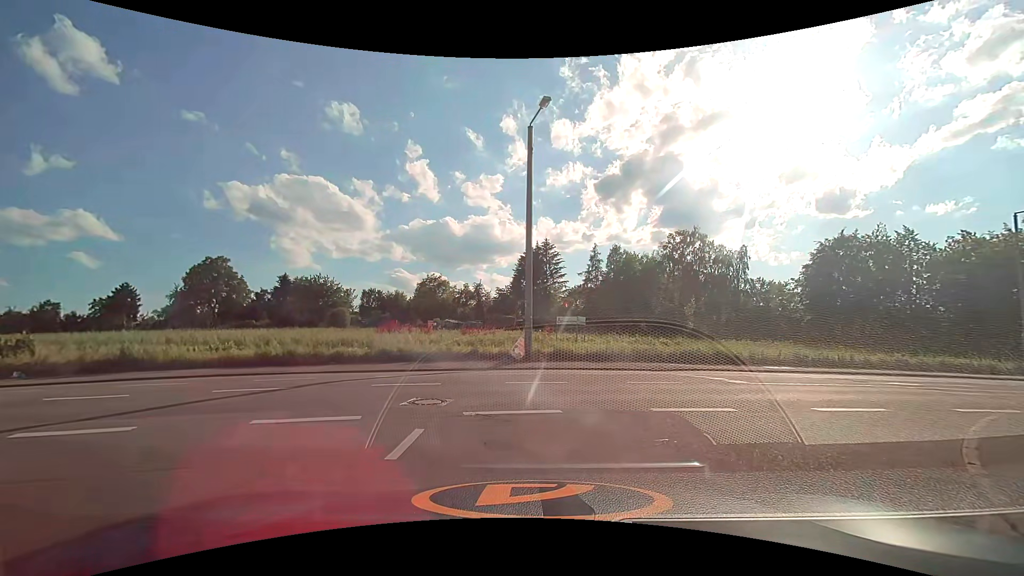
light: Day
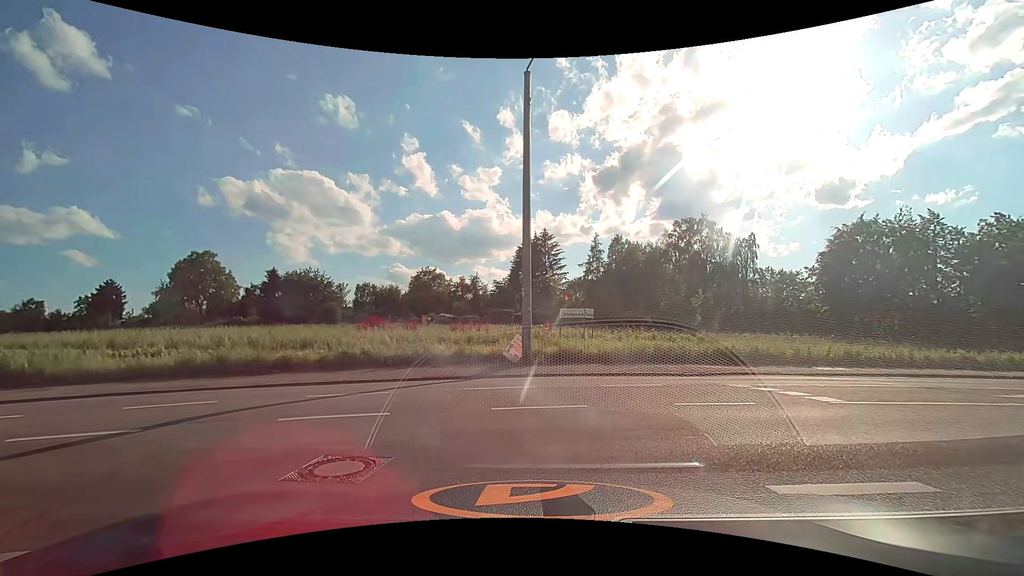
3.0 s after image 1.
(0.0, +4.0) m; +1°
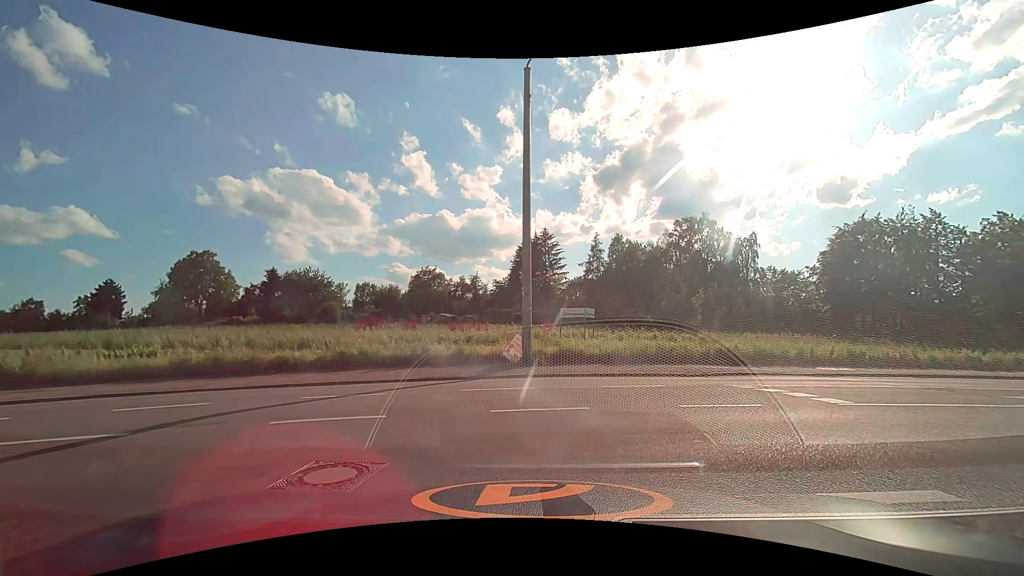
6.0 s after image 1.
(0.0, +0.3) m; 0°
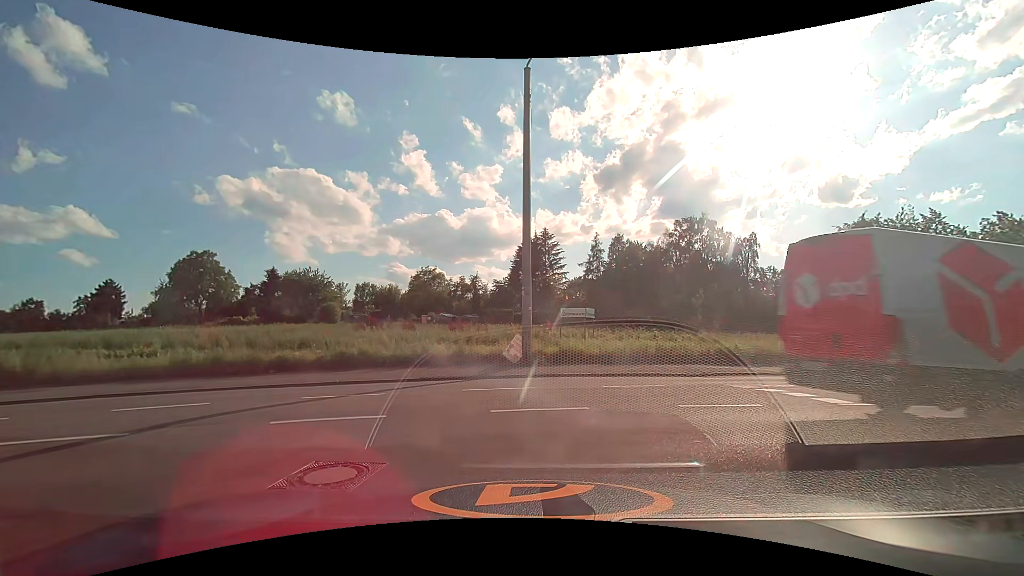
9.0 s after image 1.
(0.0, 0.0) m; 0°
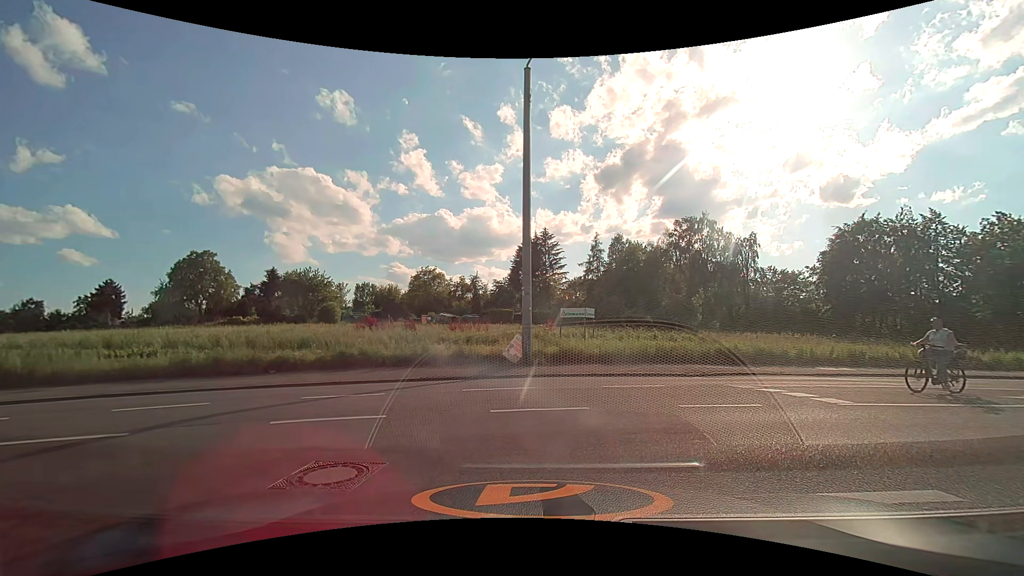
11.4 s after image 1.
(0.0, 0.0) m; 0°
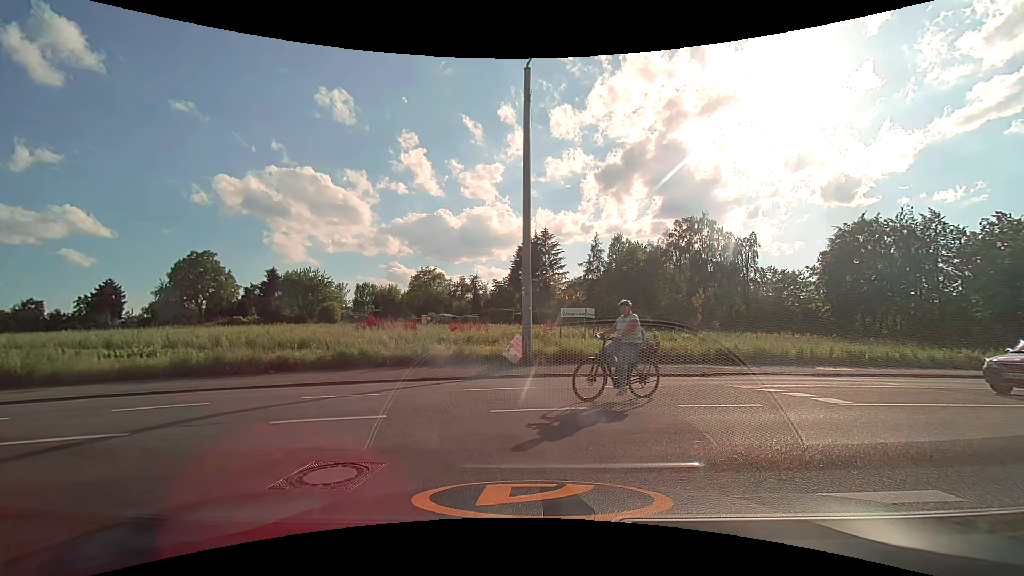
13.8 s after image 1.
(0.0, 0.0) m; 0°
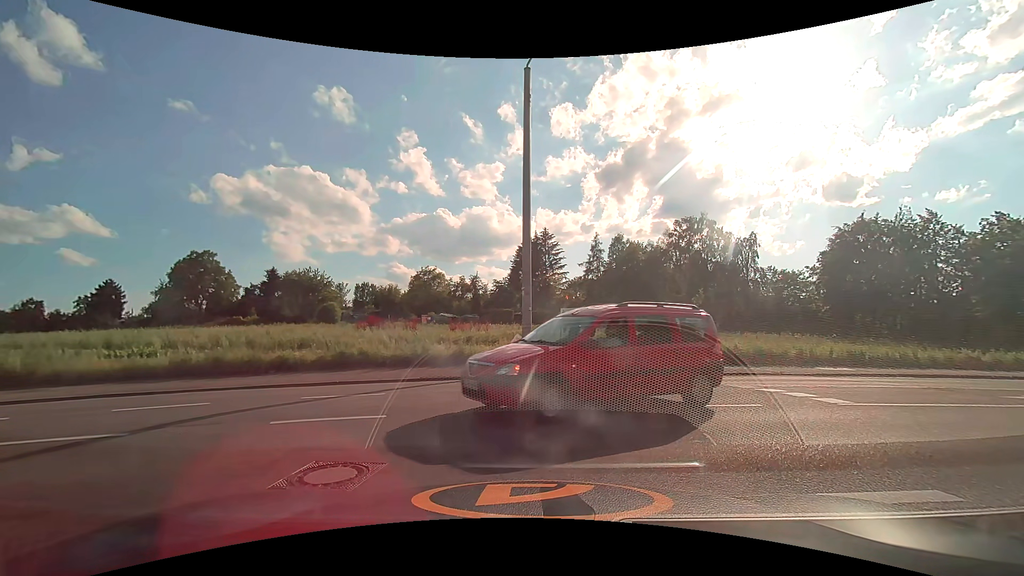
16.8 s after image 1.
(0.0, 0.0) m; 0°
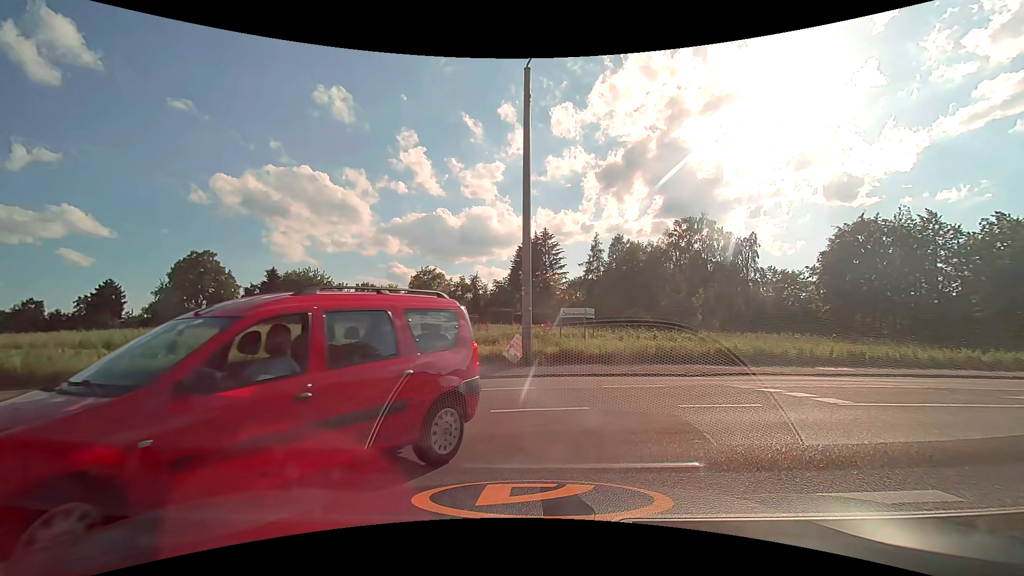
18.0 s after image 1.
(0.0, 0.0) m; 0°
